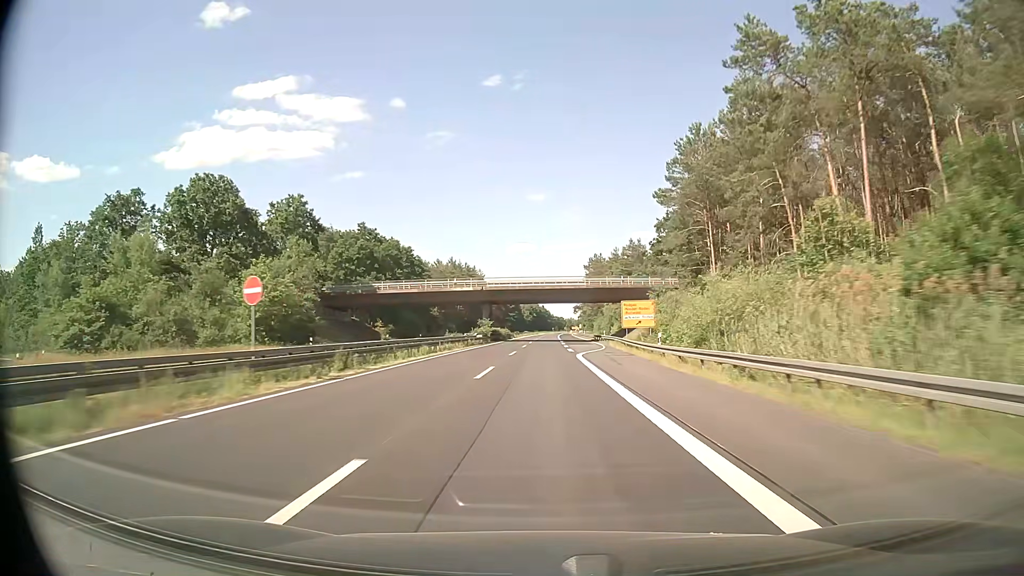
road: trunk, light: Day
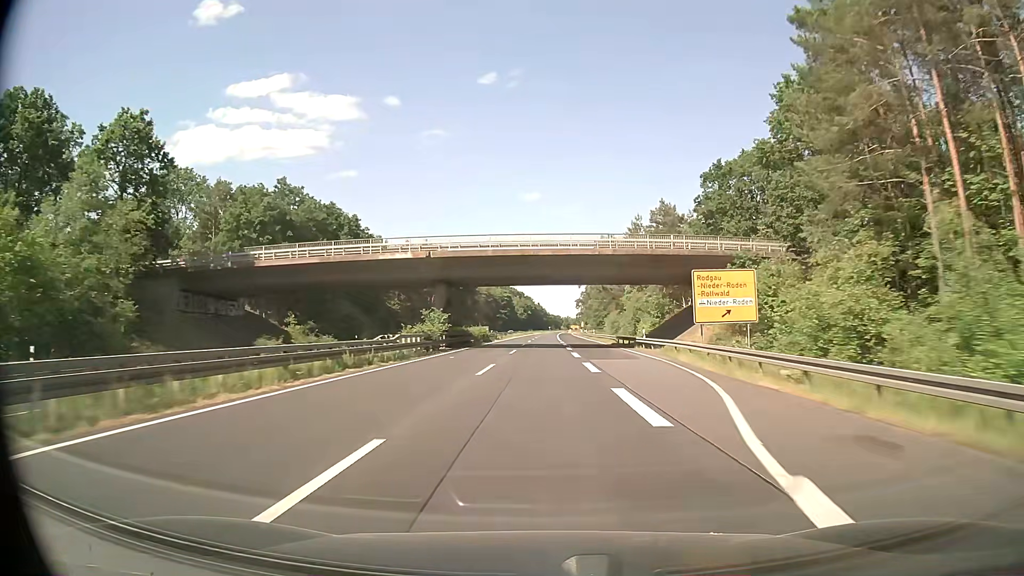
(+0.1, +34.9) m; 0°
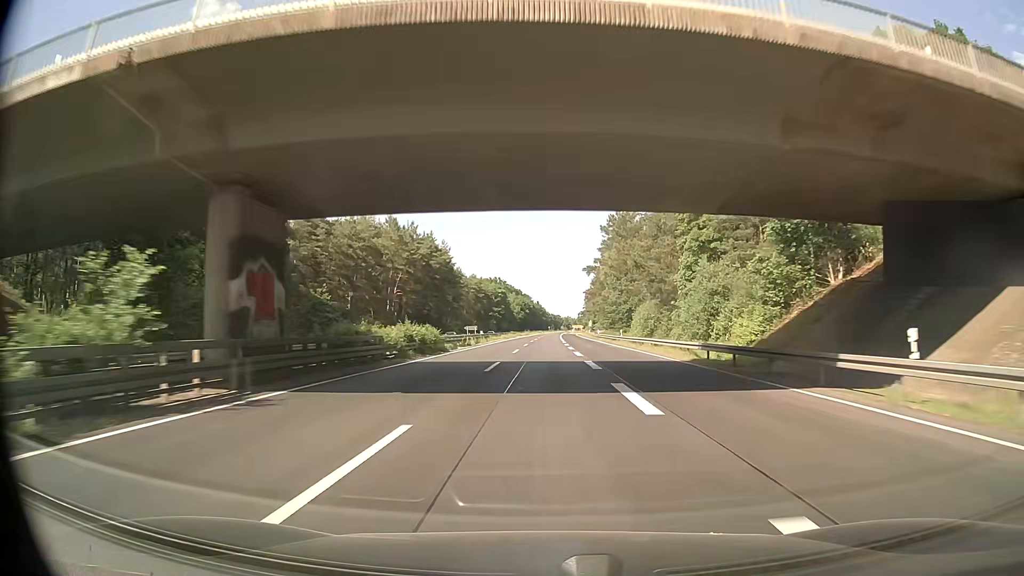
(+0.1, +34.9) m; 0°
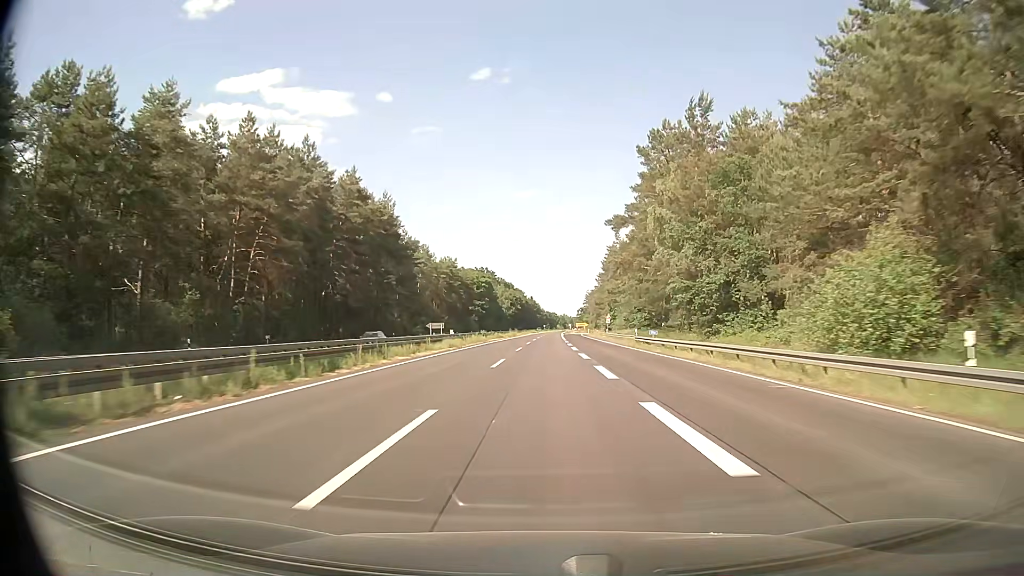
(0.0, +52.4) m; 0°
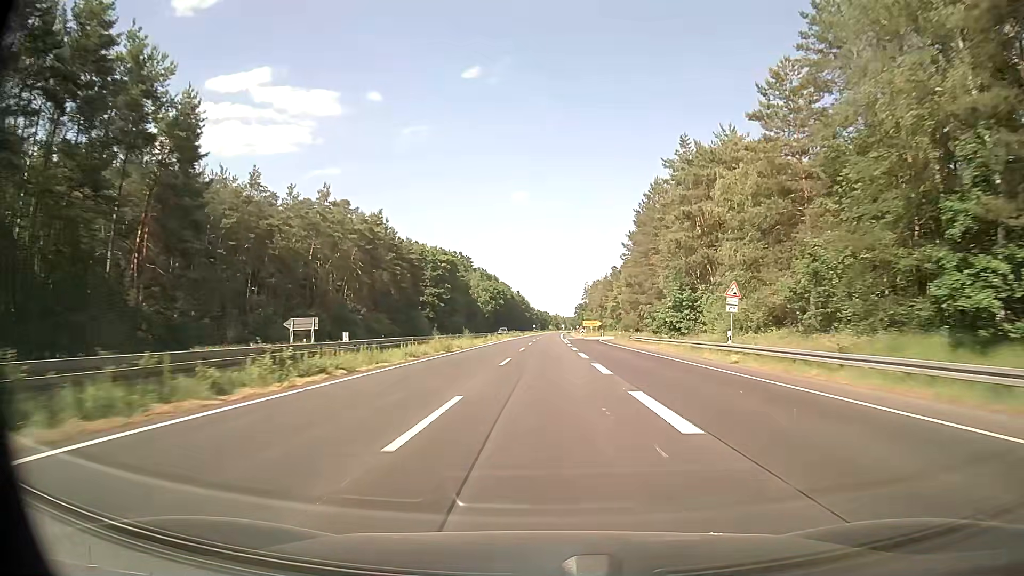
(+0.5, +69.8) m; +1°
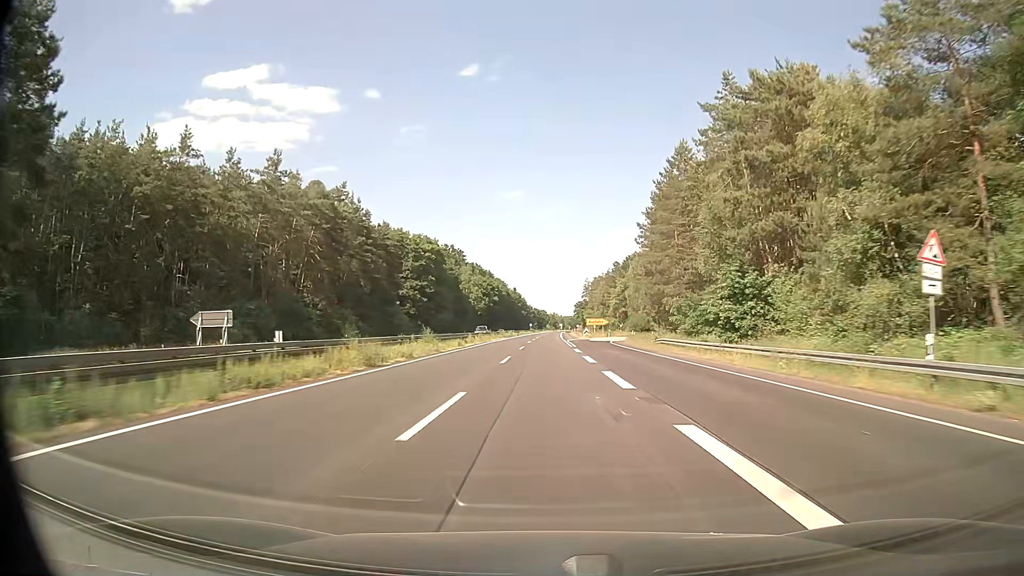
(+0.1, +17.5) m; 0°
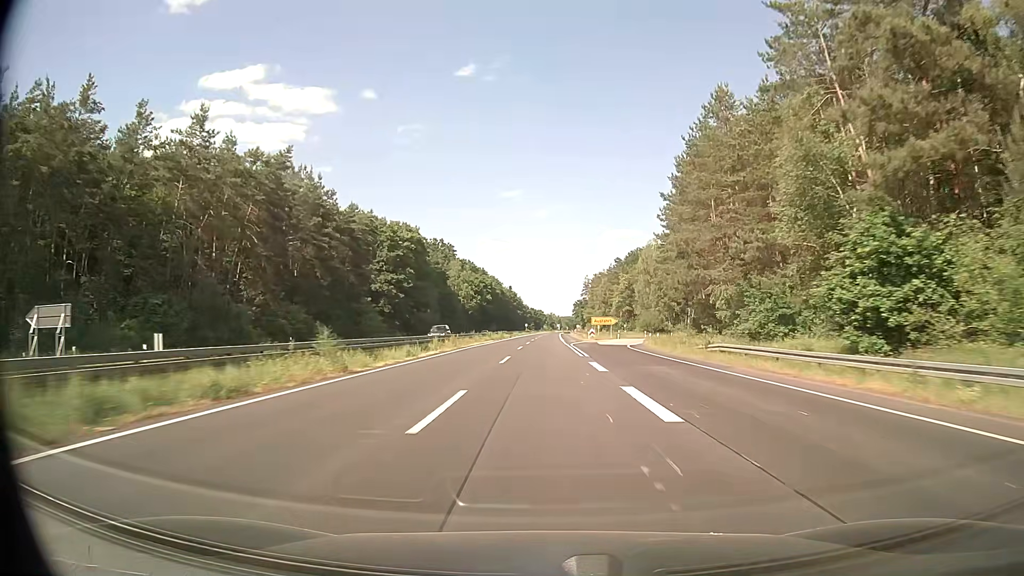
(0.0, +17.5) m; 0°
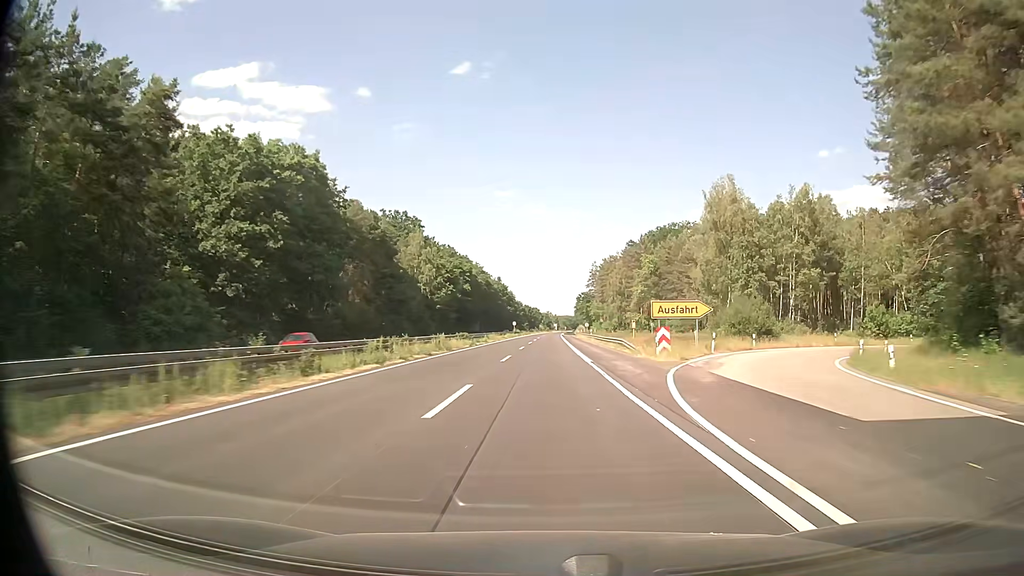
(+0.2, +52.4) m; 0°
(0, +10) (0, +20) (0, +30) (0, +40) (0, +50) (0, +60) (+1, +70) (+1, +80) (+1, +90) (+1, +100) m
